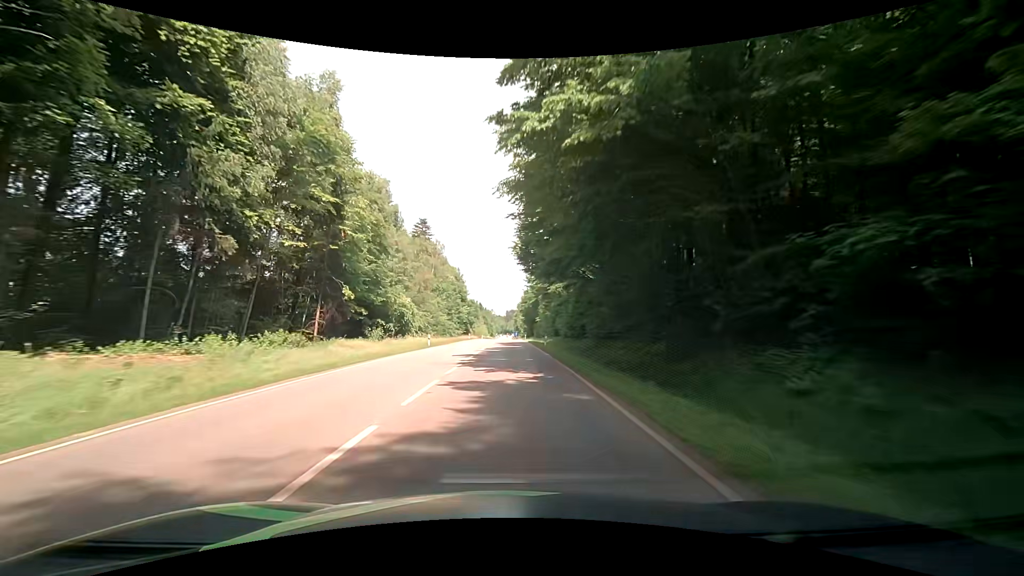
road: secondary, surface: asphalt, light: Day
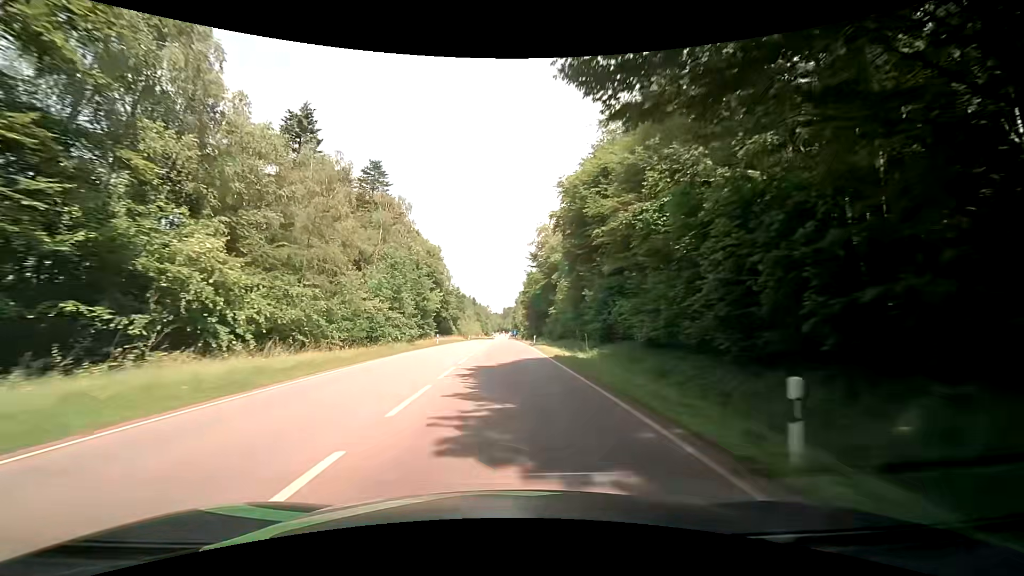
(-0.2, +37.5) m; 0°
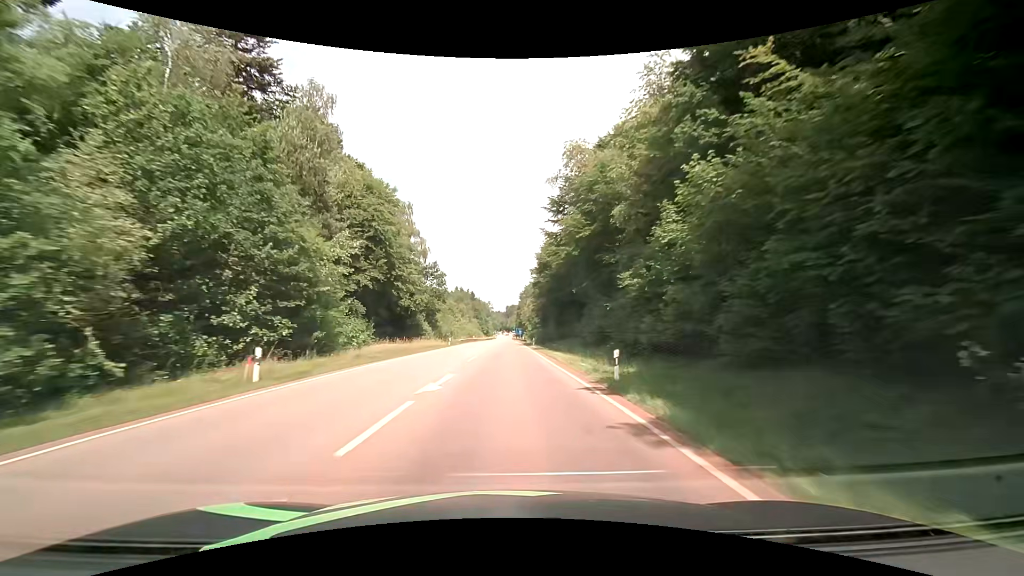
(+0.1, +38.0) m; 0°
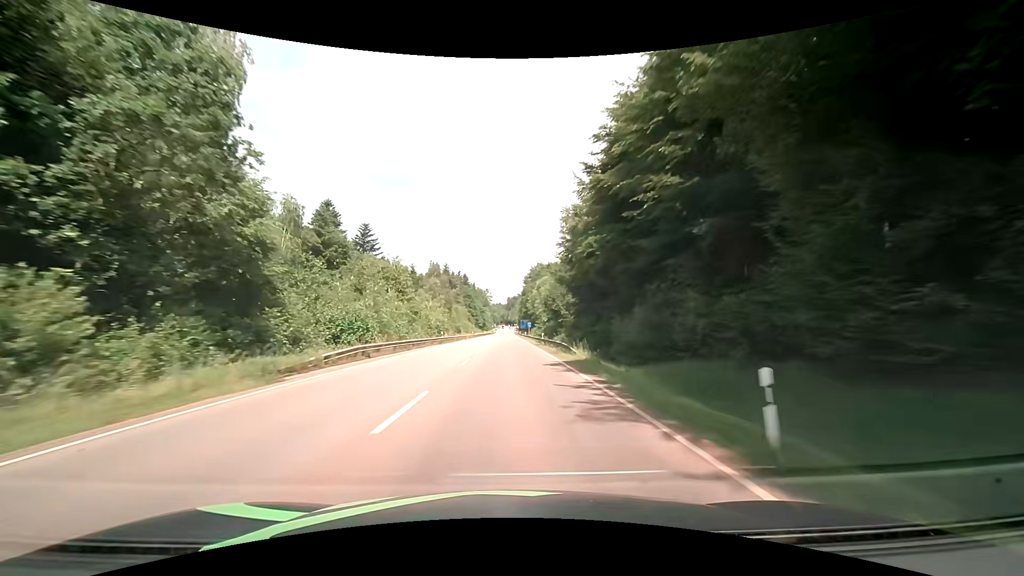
(0.0, +54.2) m; 0°
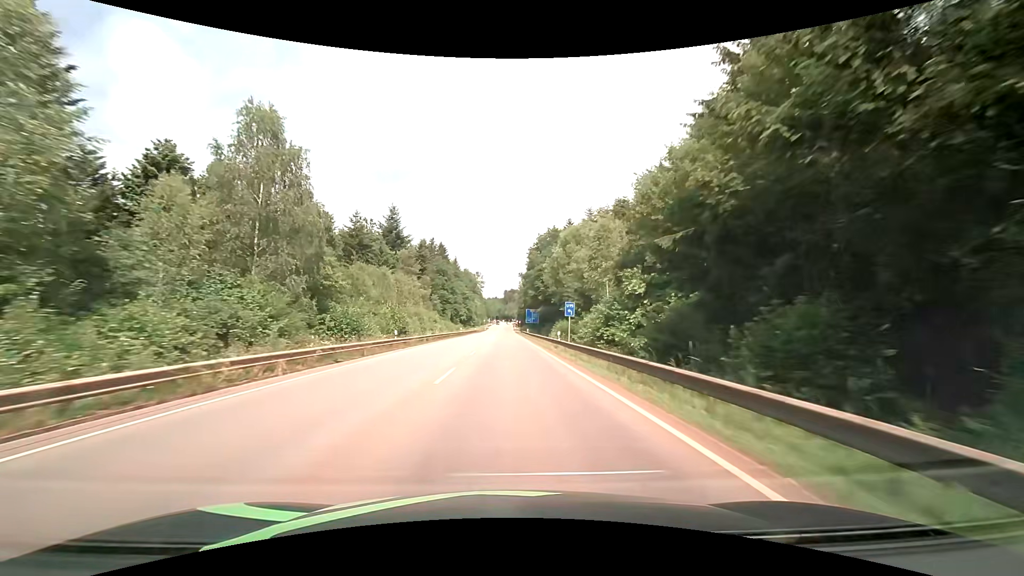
(+0.1, +67.0) m; 0°
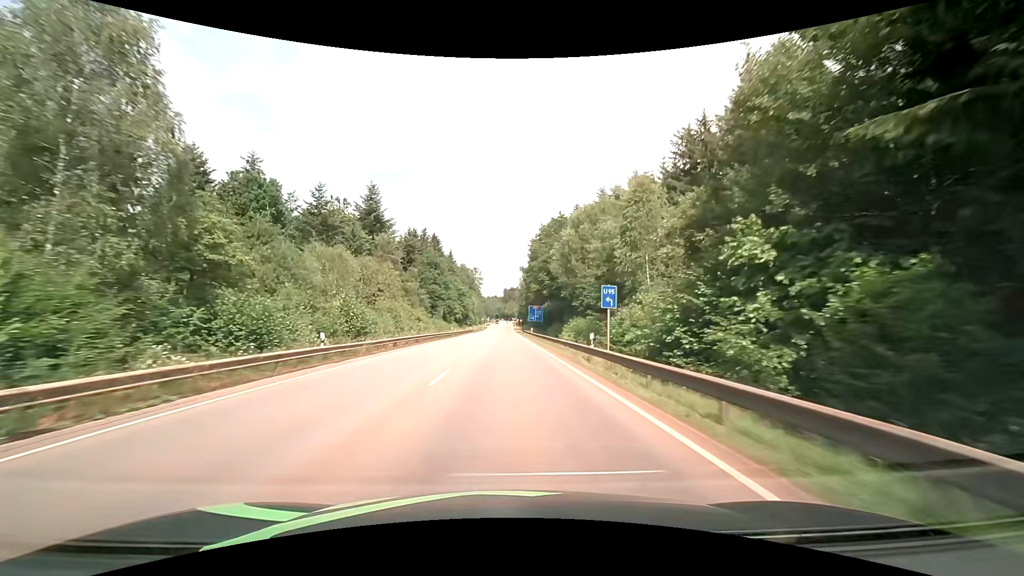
(0.0, +12.6) m; 0°
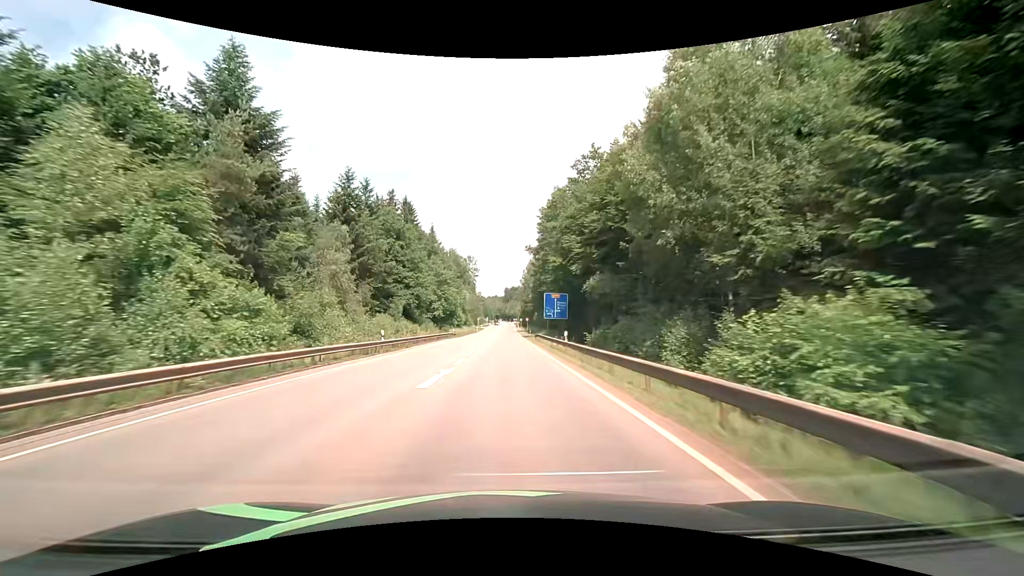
(-0.2, +36.3) m; -1°
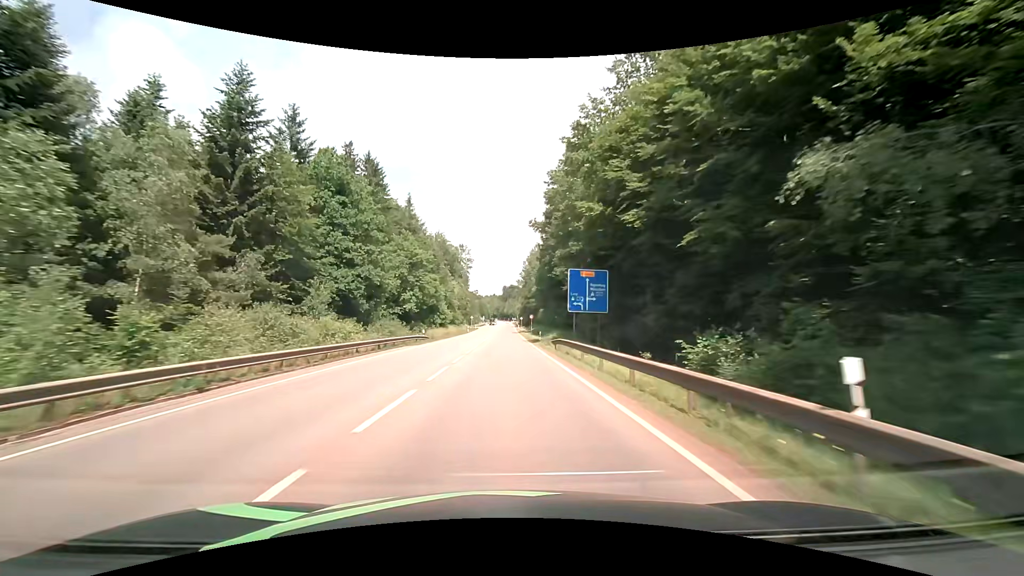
(+0.1, +23.0) m; 0°
(0, +10) (0, +20) (0, +30) (0, +40) (0, +50) (0, +60) (0, +70) (+1, +80) (+1, +90) (+1, +100) m
